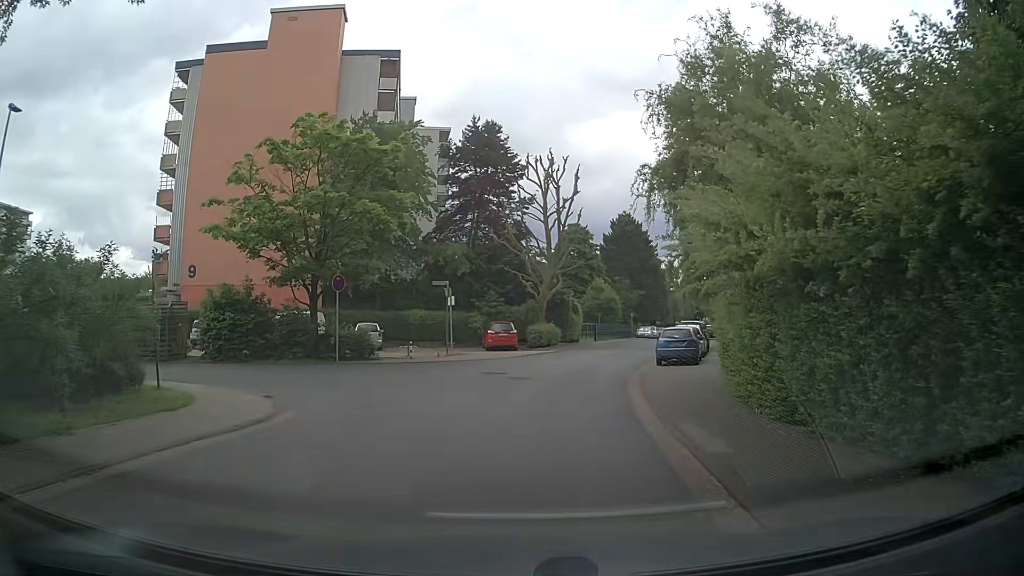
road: residential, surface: asphalt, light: Day
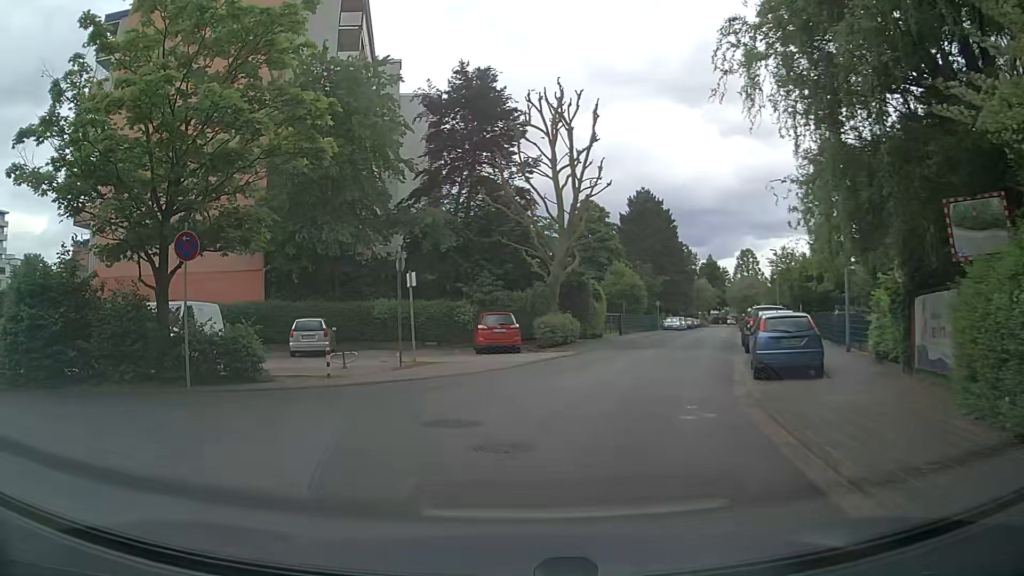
(+0.6, +11.1) m; +1°
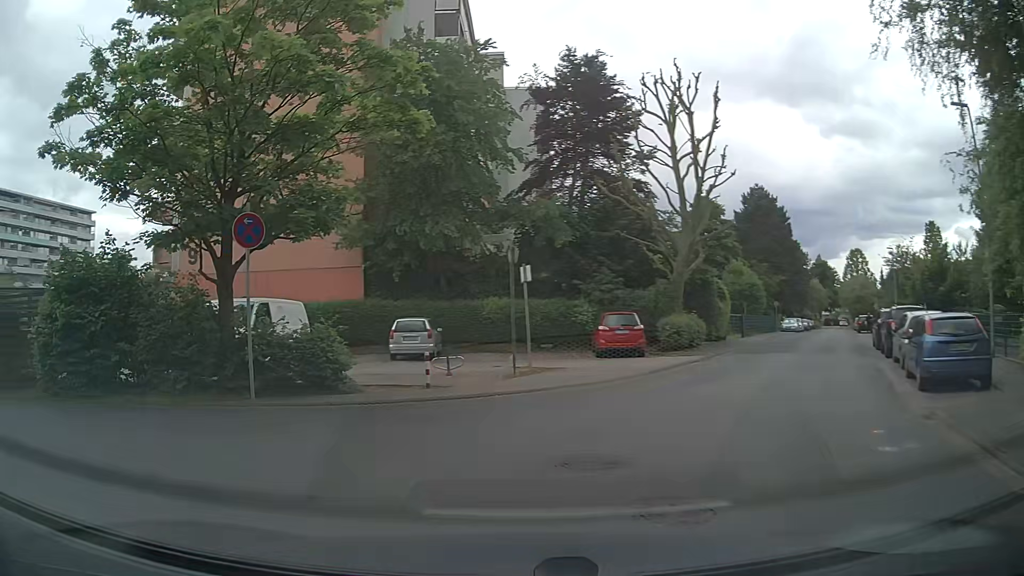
(-0.2, +2.4) m; -8°
